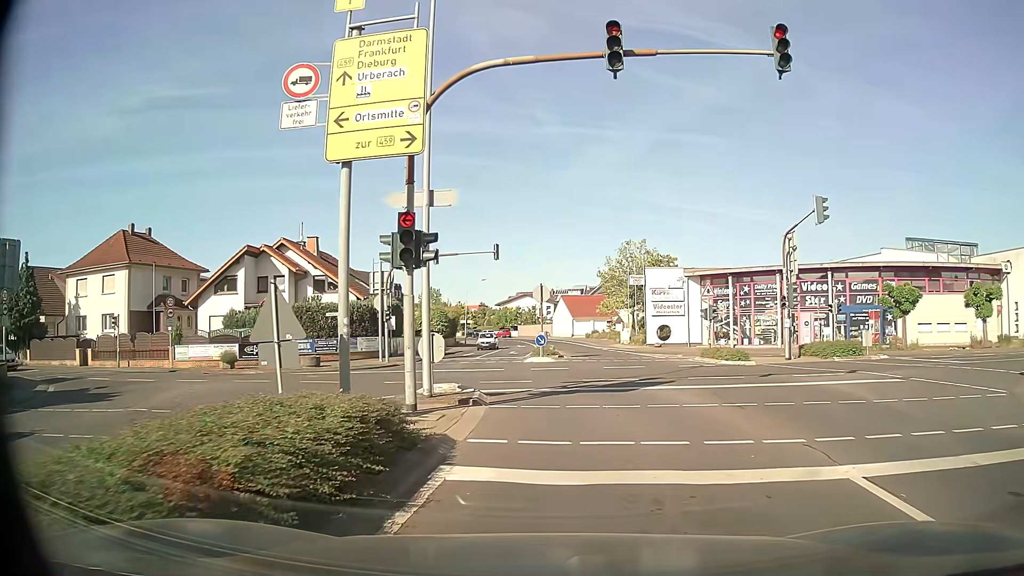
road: secondary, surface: asphalt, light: Day
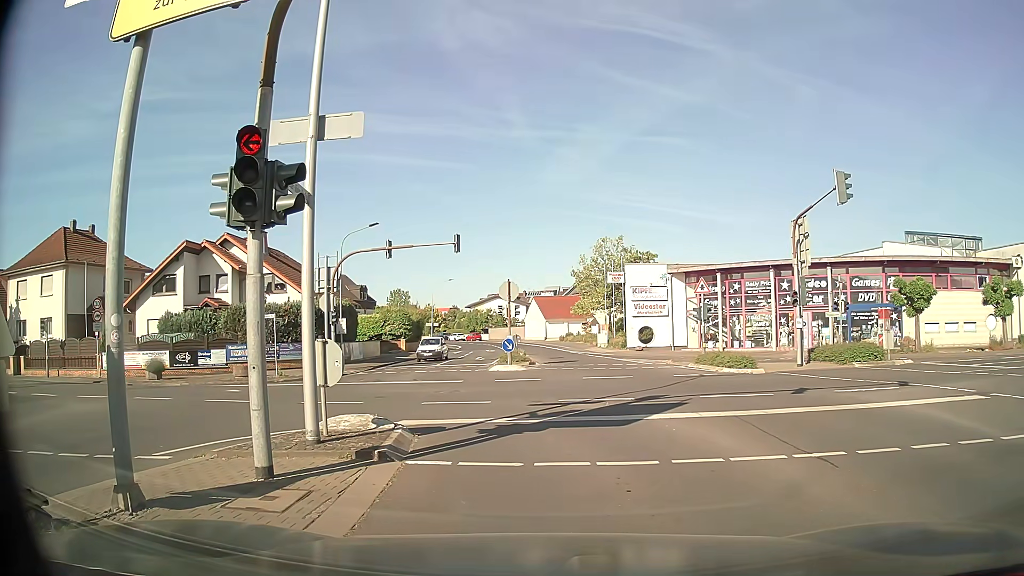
(+0.1, +4.6) m; +2°
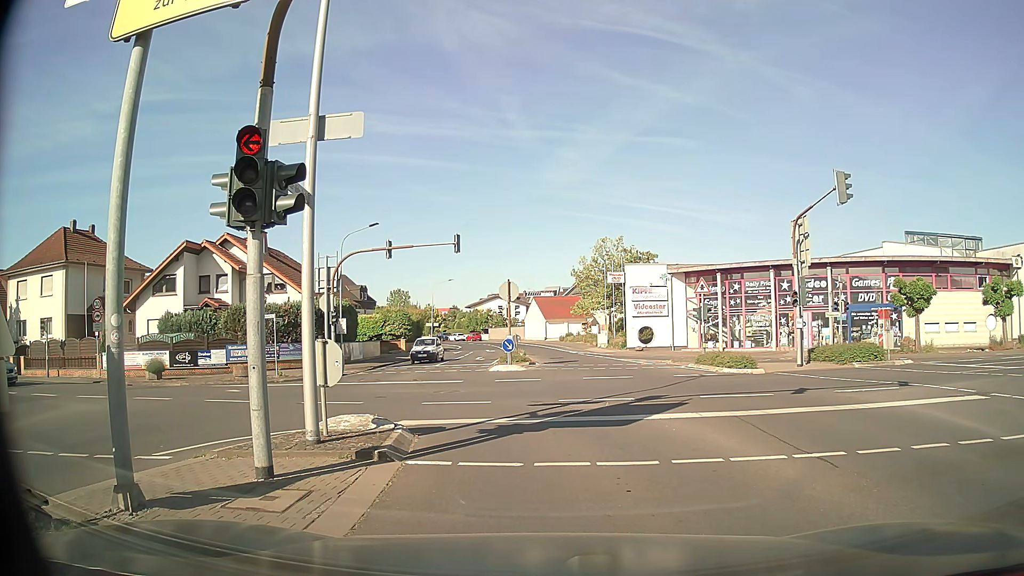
(0.0, 0.0) m; 0°
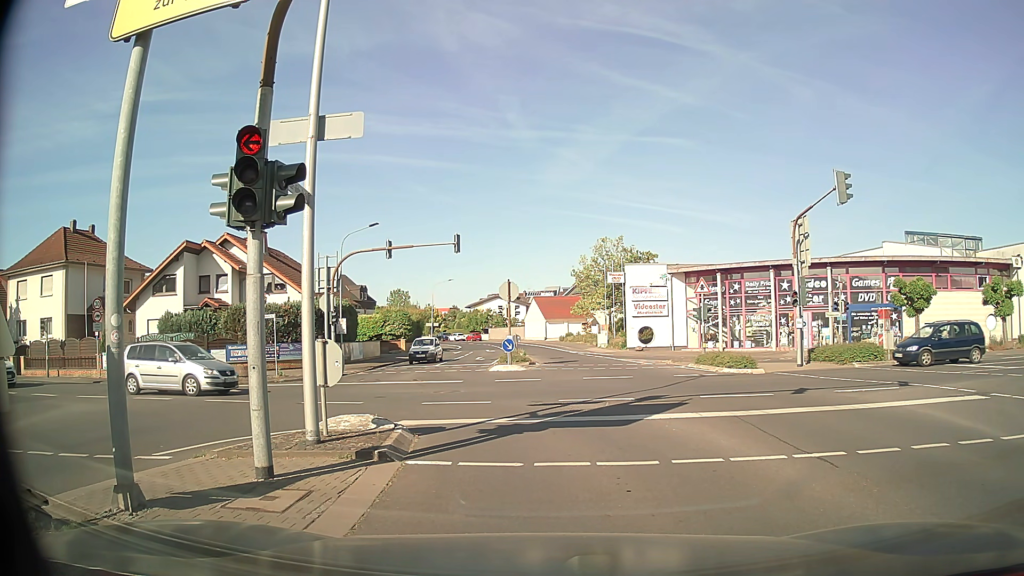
(0.0, 0.0) m; 0°
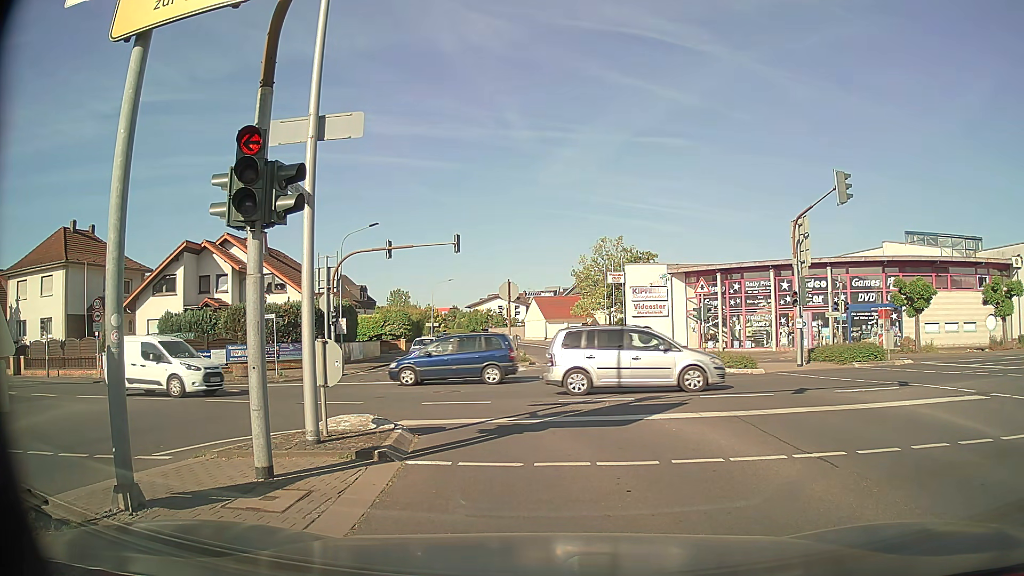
(0.0, 0.0) m; 0°
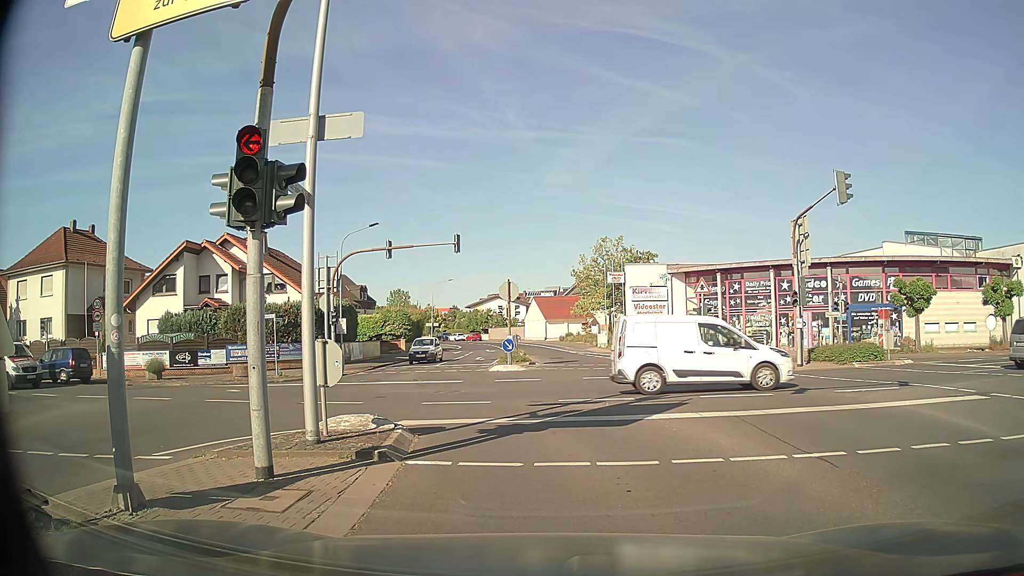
(0.0, 0.0) m; 0°
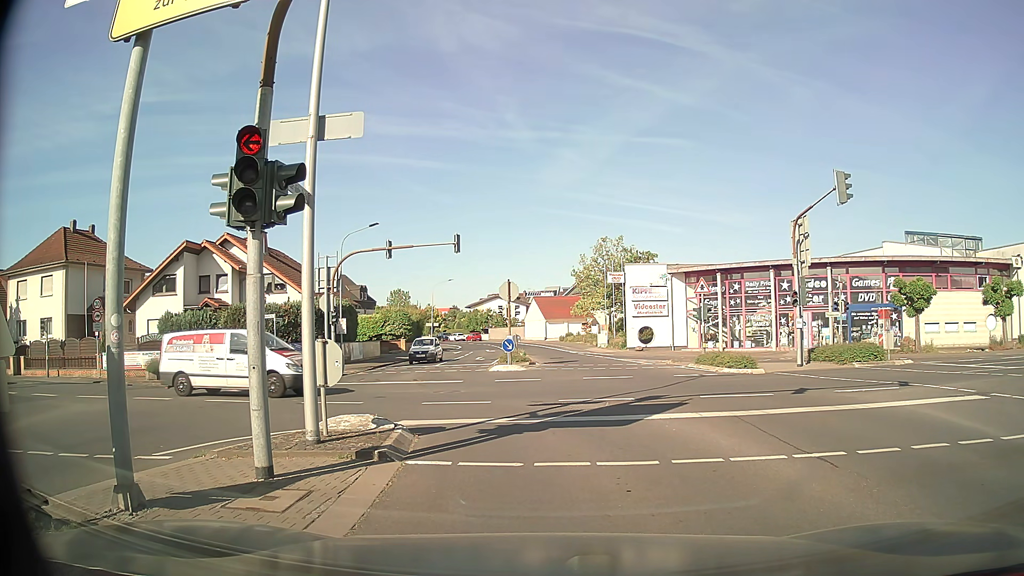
(0.0, 0.0) m; 0°
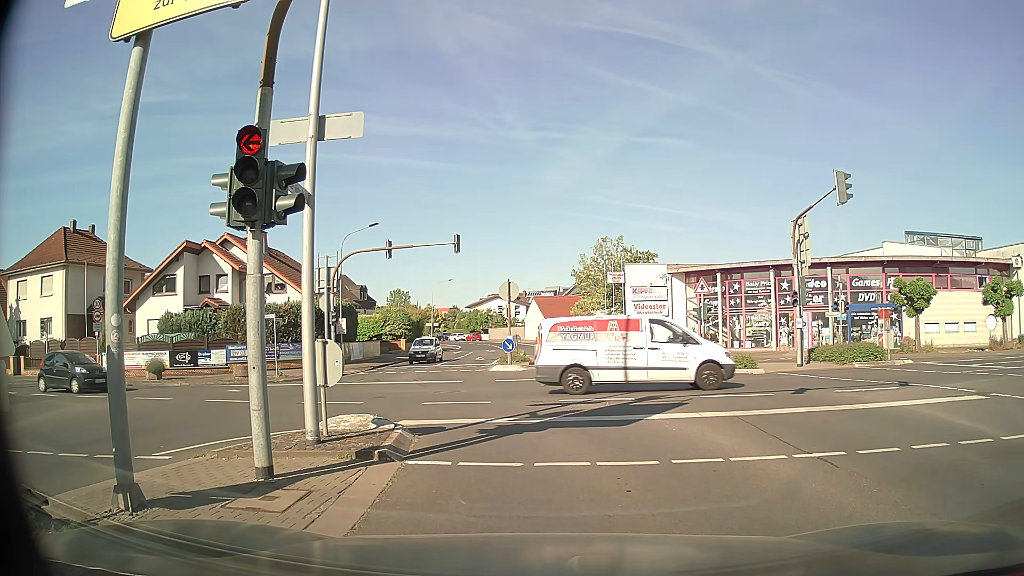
(0.0, 0.0) m; 0°
(0, +10) (-4, +19) (-13, +24) (-23, +26) (-33, +27) (-42, +29) (-52, +30) (-62, +32) (-72, +33) (-82, +34) m
